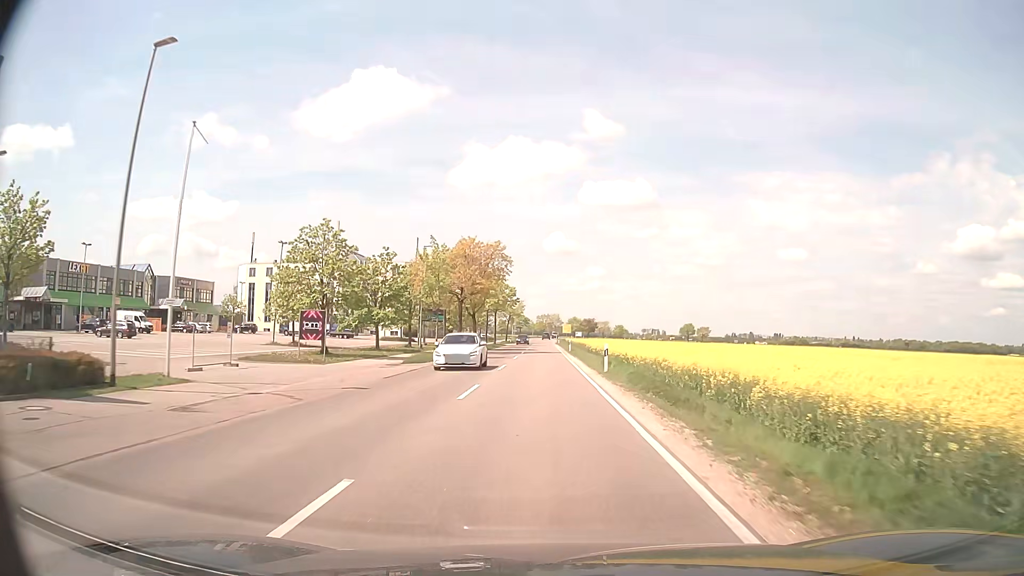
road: secondary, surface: asphalt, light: Day
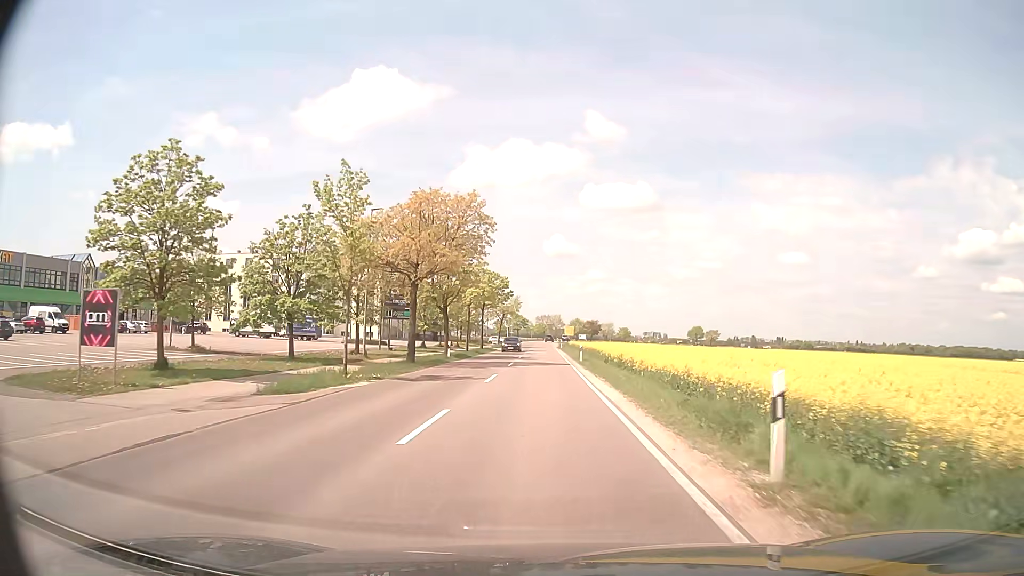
(0.0, +17.6) m; 0°
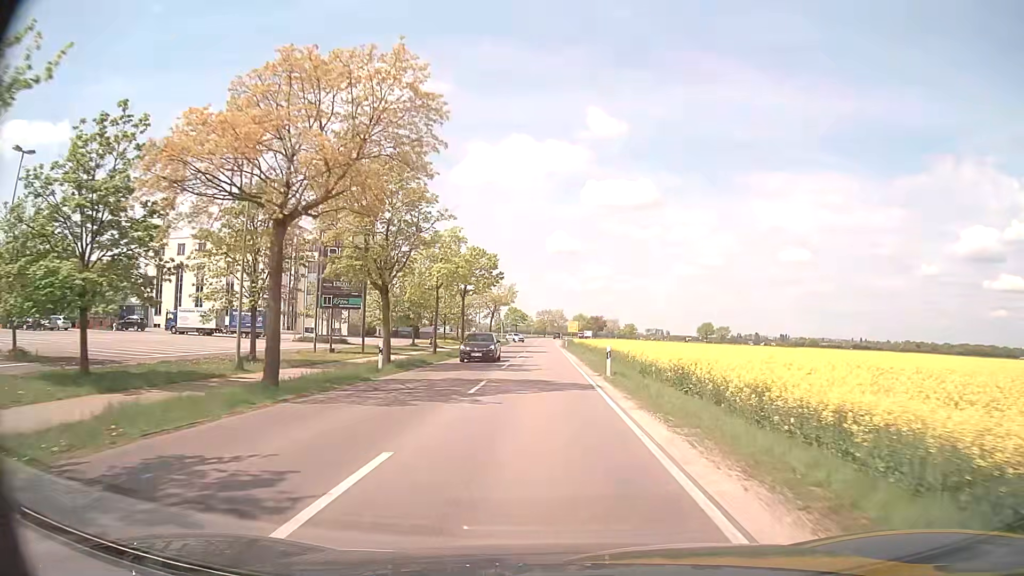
(0.0, +16.8) m; 0°
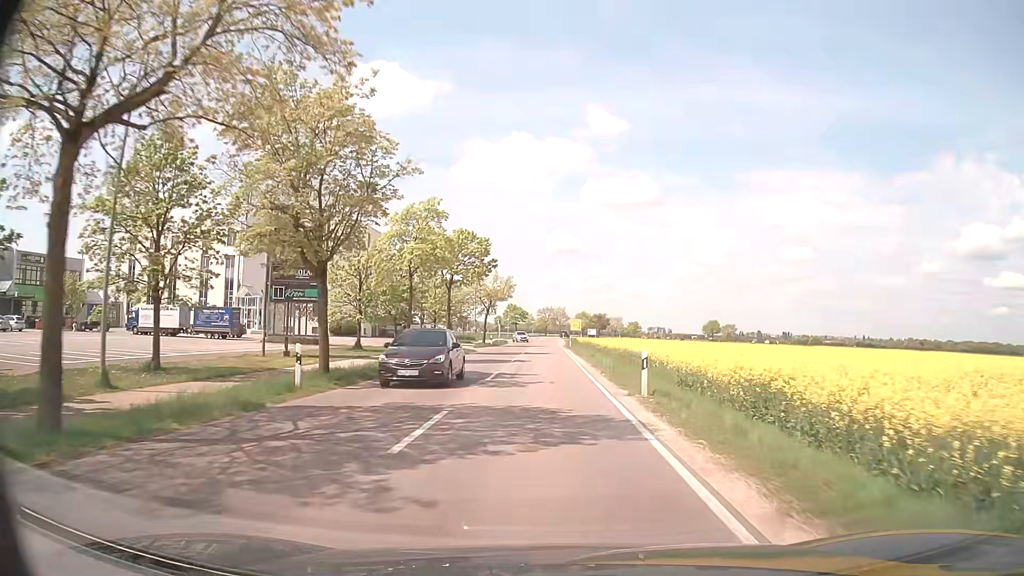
(0.0, +8.0) m; 0°
